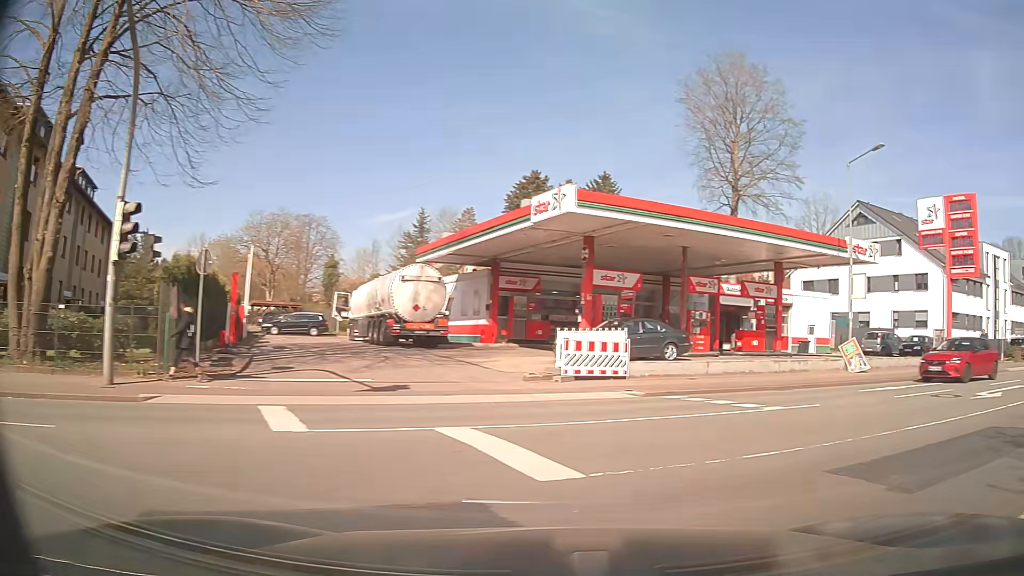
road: residential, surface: asphalt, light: Day
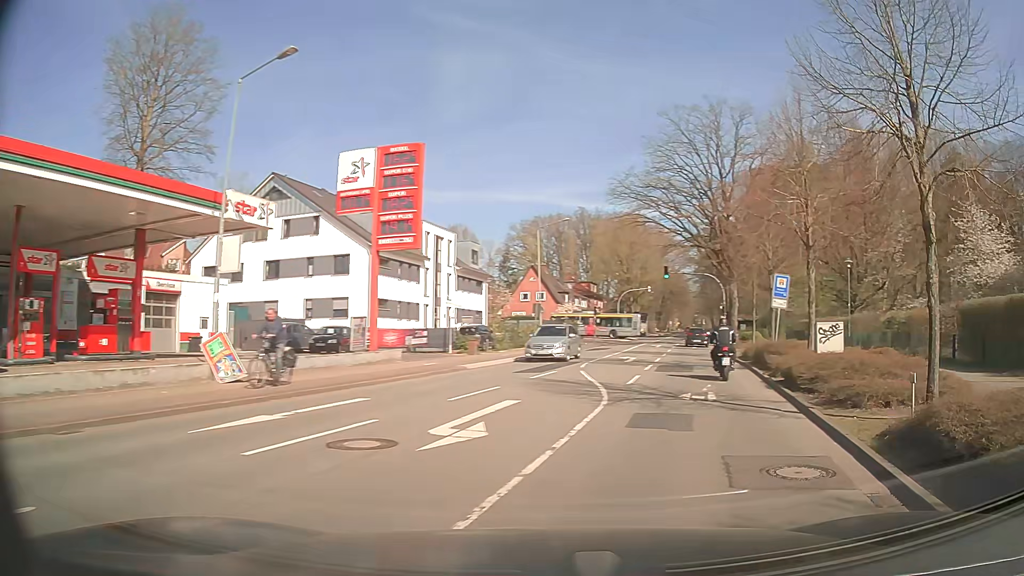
(+3.7, +7.7) m; +49°
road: secondary
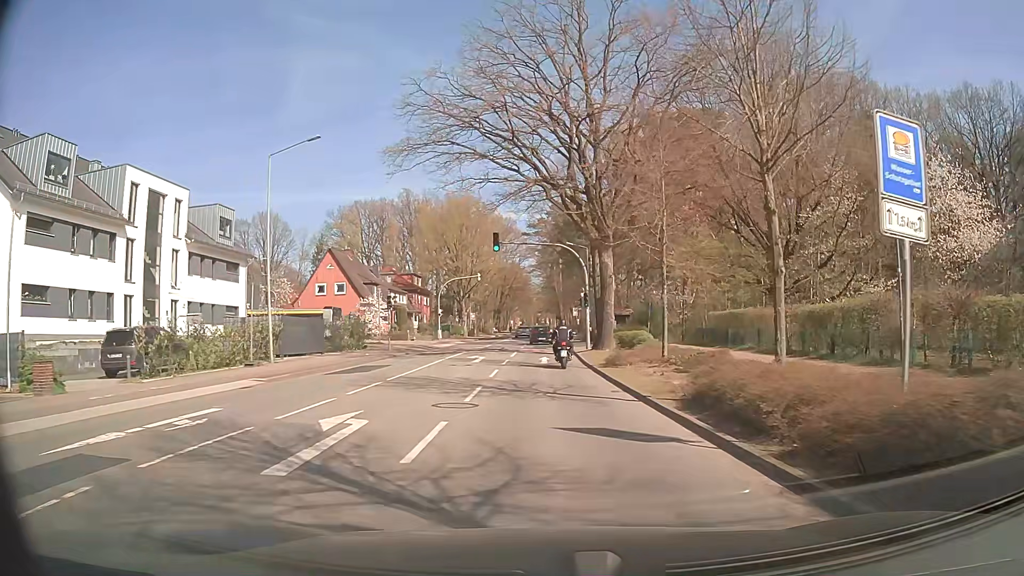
(+4.3, +21.5) m; +14°
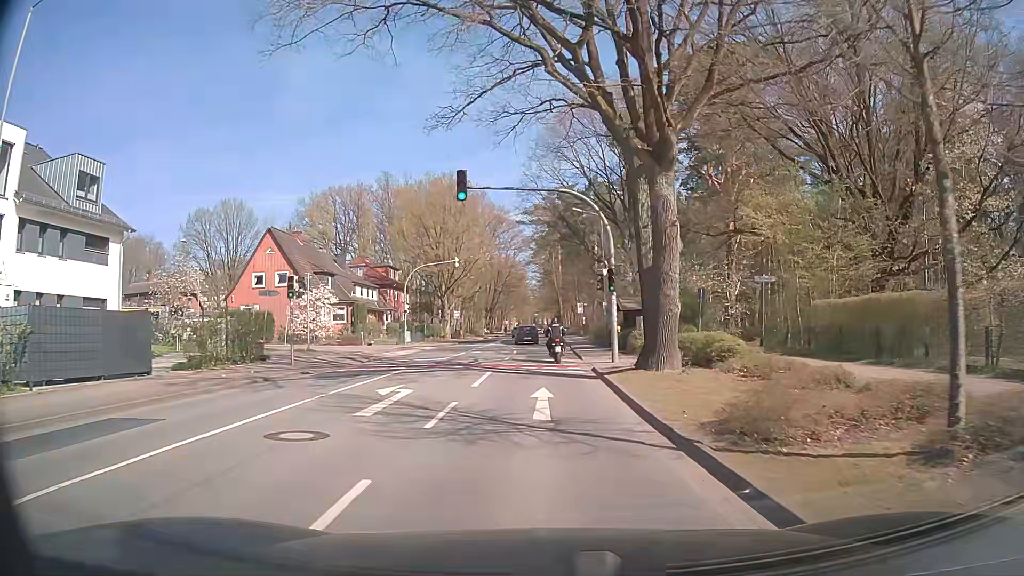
(0.0, +16.1) m; 0°
(0, +10) (0, +20) (0, +30) (0, +40) (-1, +50) (-2, +60) (-2, +70) (-3, +80) (-3, +90) (-3, +100) m
